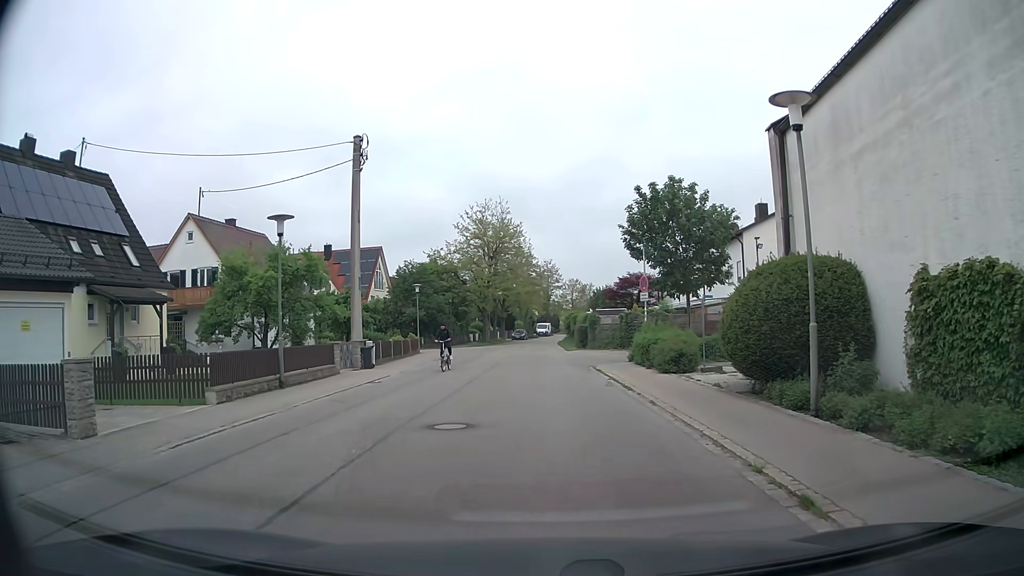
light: Day
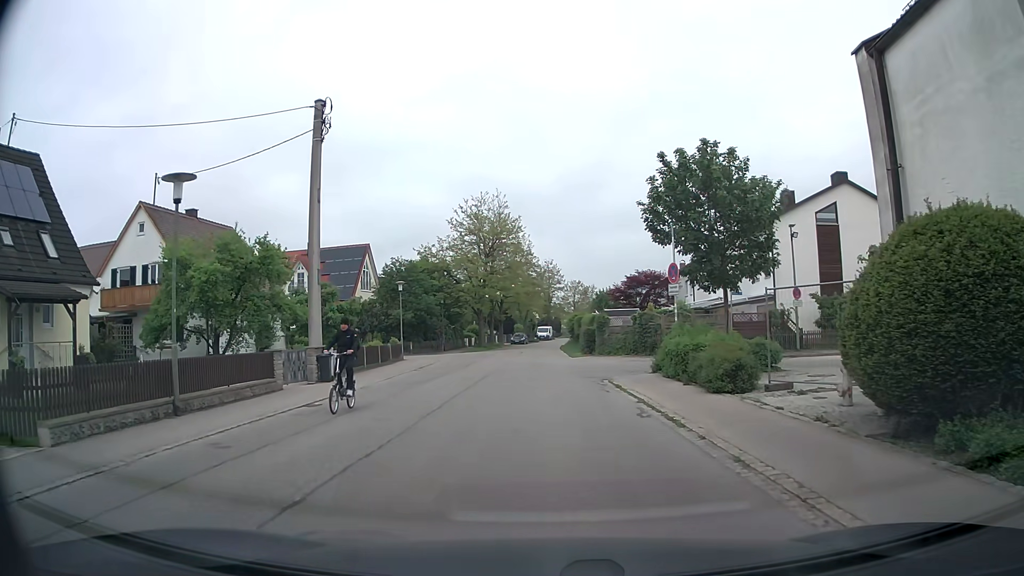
(0.0, +5.6) m; 0°
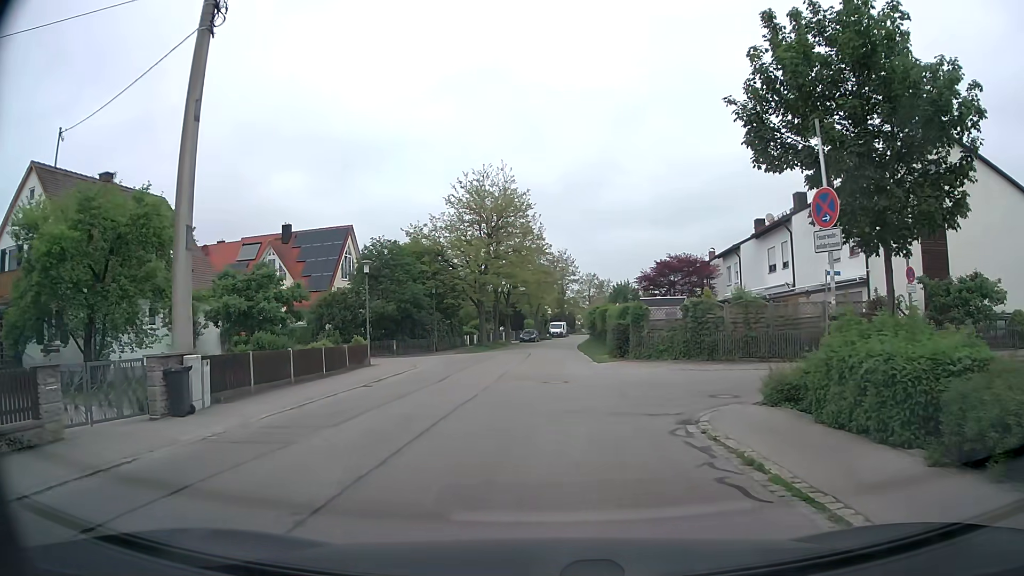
(-0.2, +10.0) m; -3°
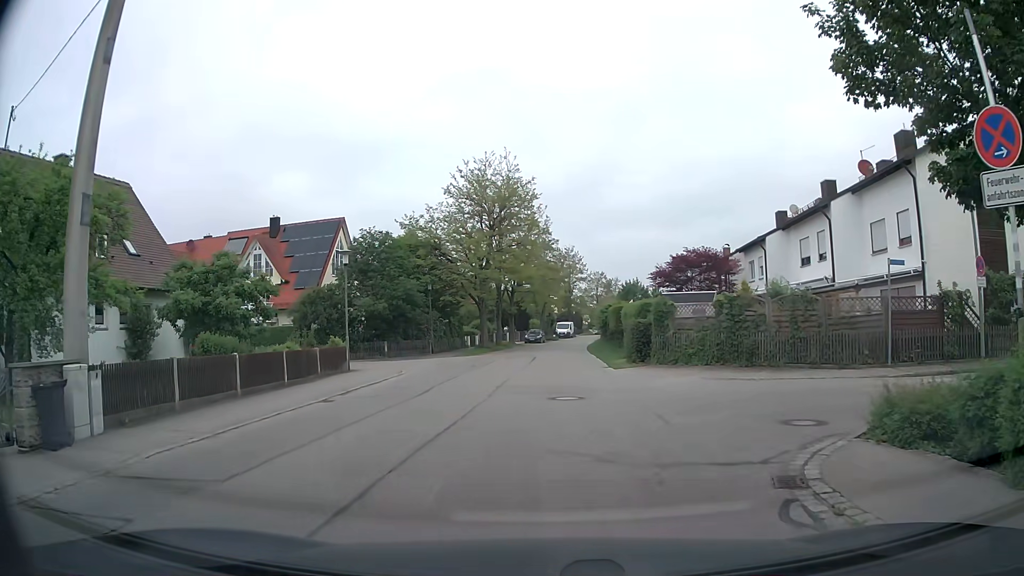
(+0.1, +4.1) m; 0°
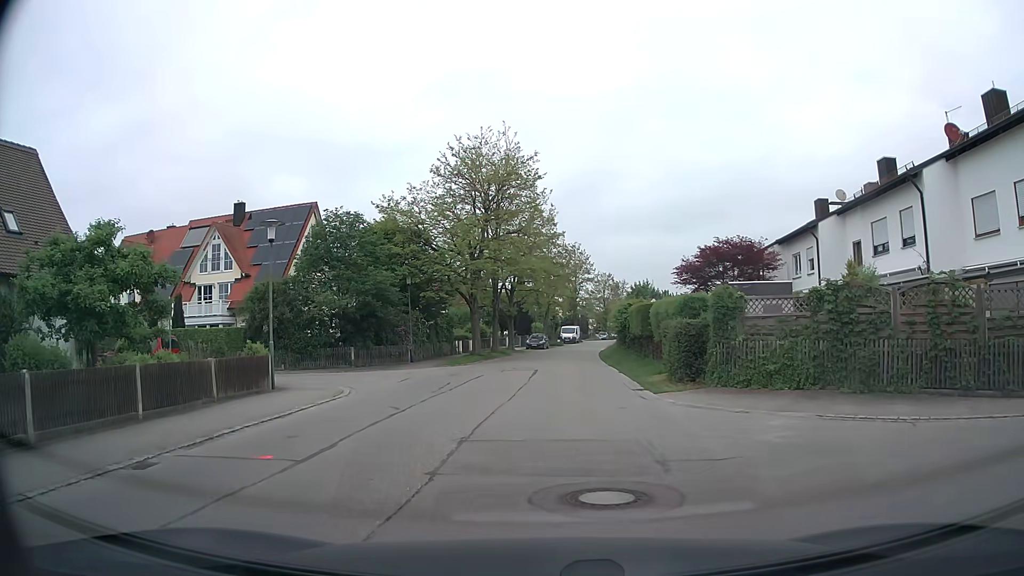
(+0.1, +7.7) m; +2°
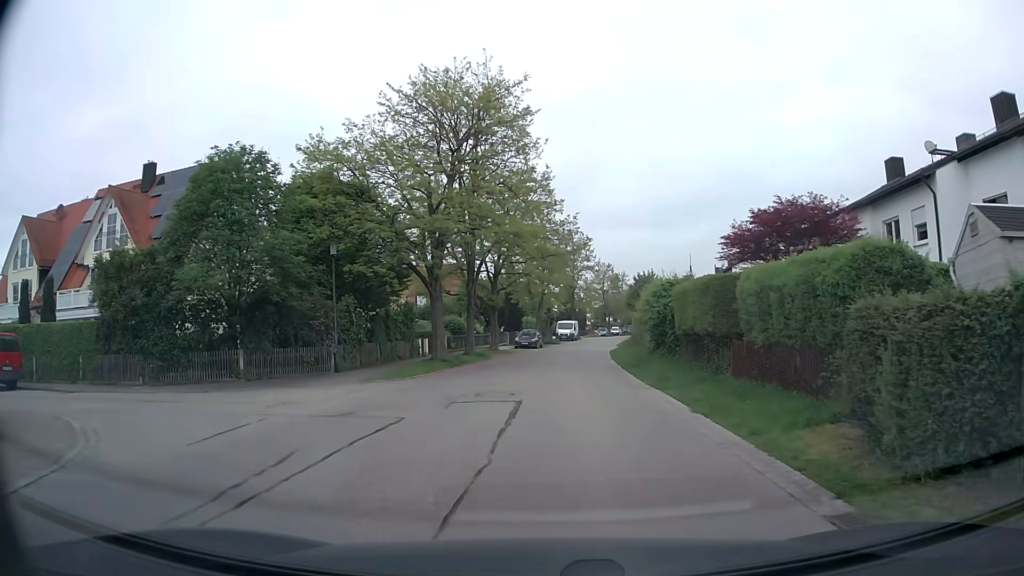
(-0.2, +11.9) m; -1°
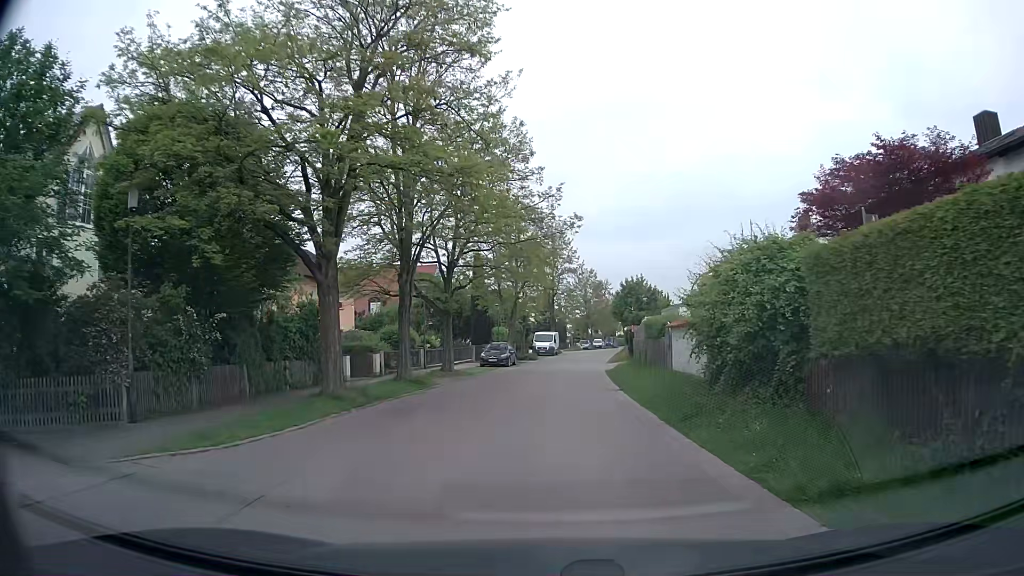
(+0.2, +11.3) m; +4°
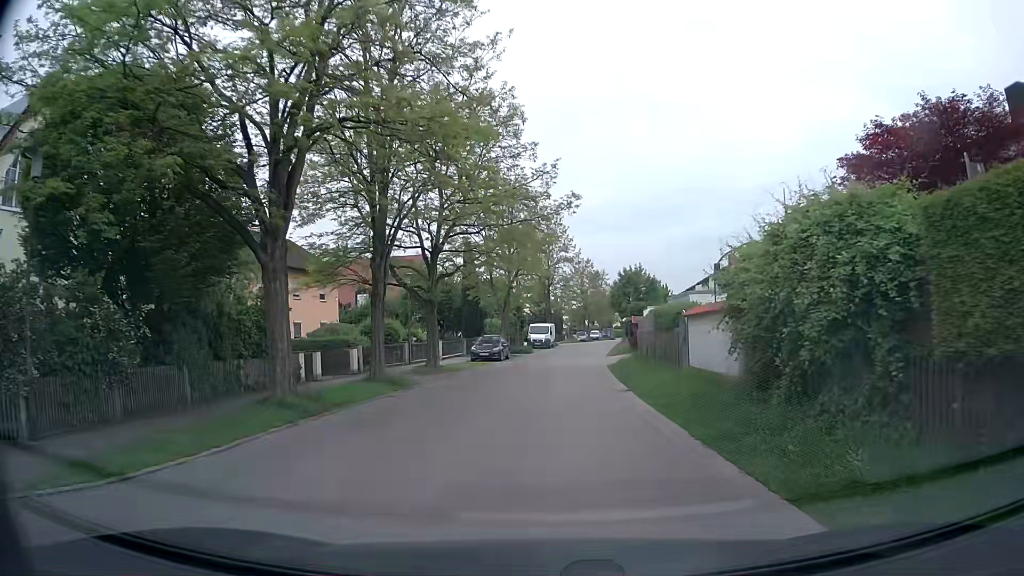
(0.0, +3.0) m; 0°
(0, +10) (0, +20) (+1, +30) (+1, +40) (+2, +50) (+3, +60) (+4, +70) (+5, +80) (+7, +90) (+8, +100) m
